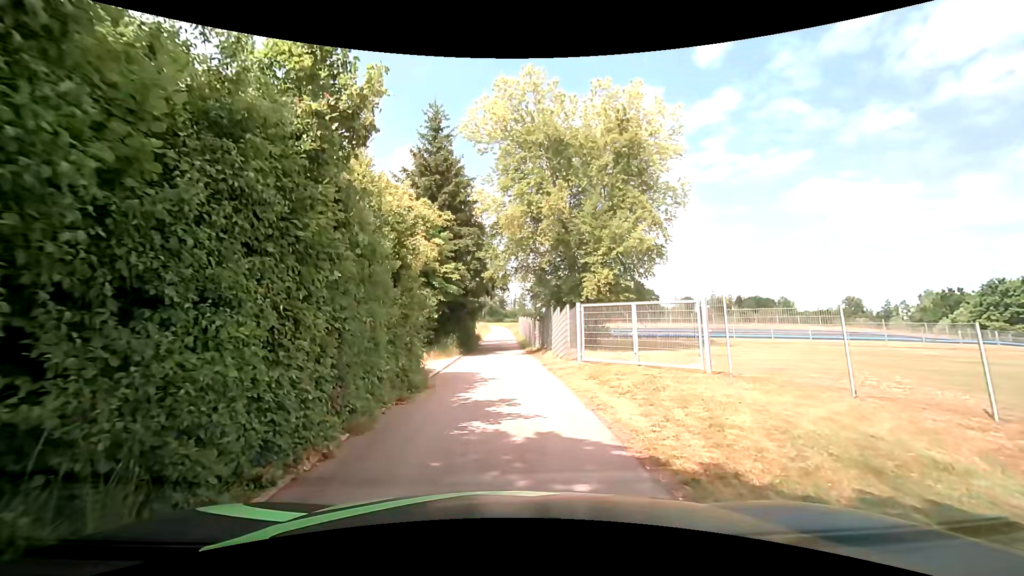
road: service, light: Day
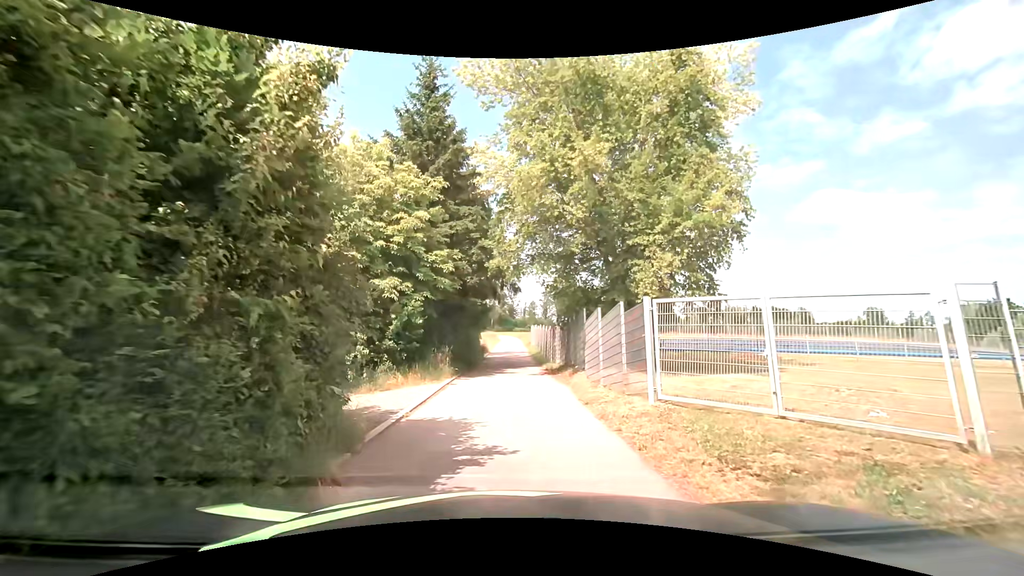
(-0.1, +6.9) m; -1°
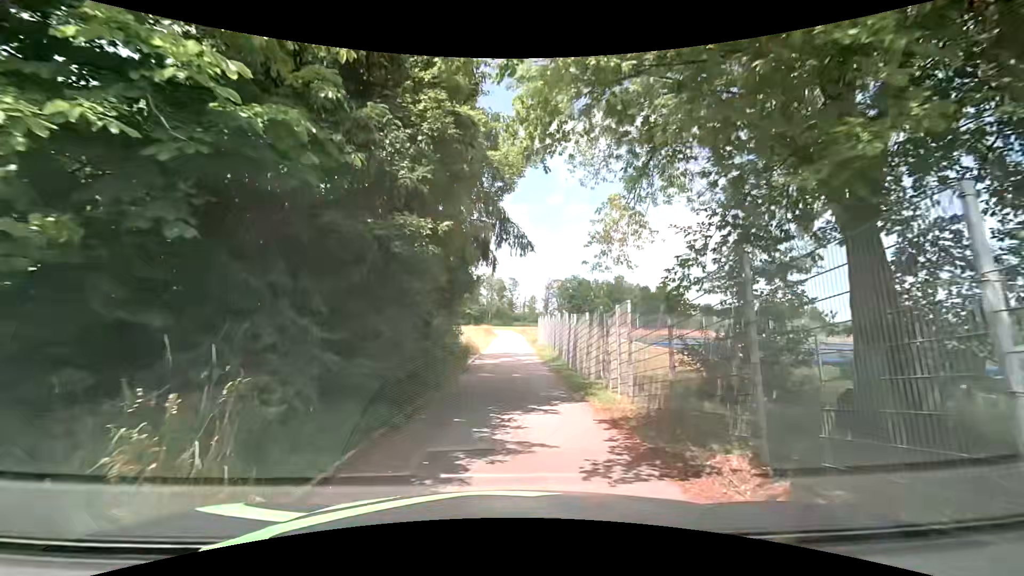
(0.0, +13.4) m; 0°
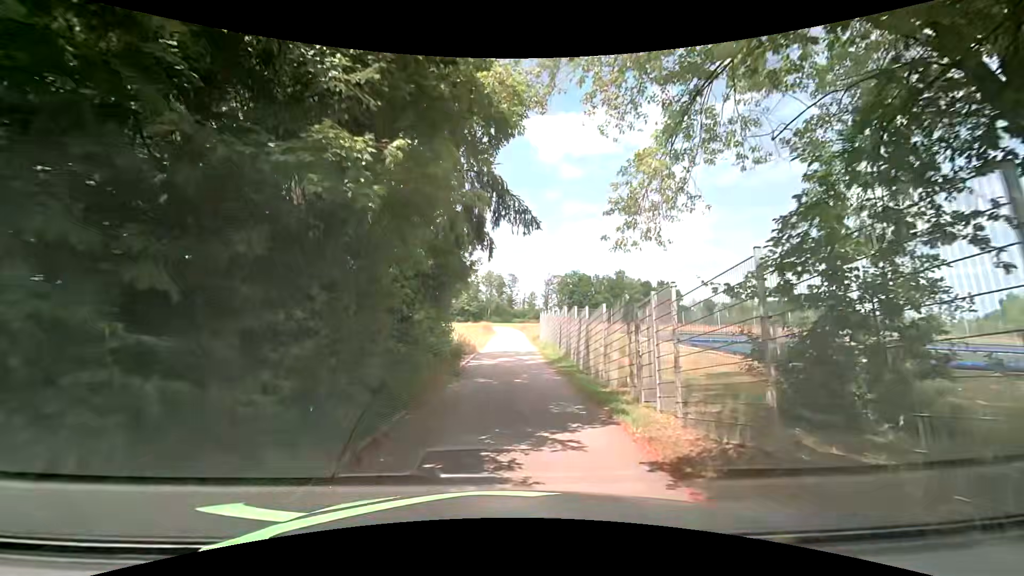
(0.0, +2.8) m; 0°
